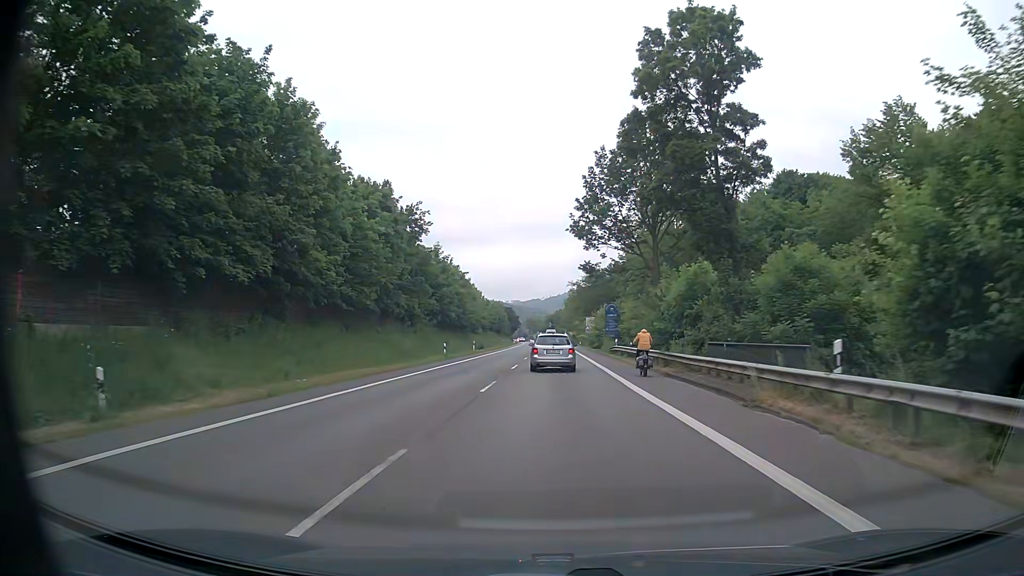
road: primary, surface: asphalt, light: Day
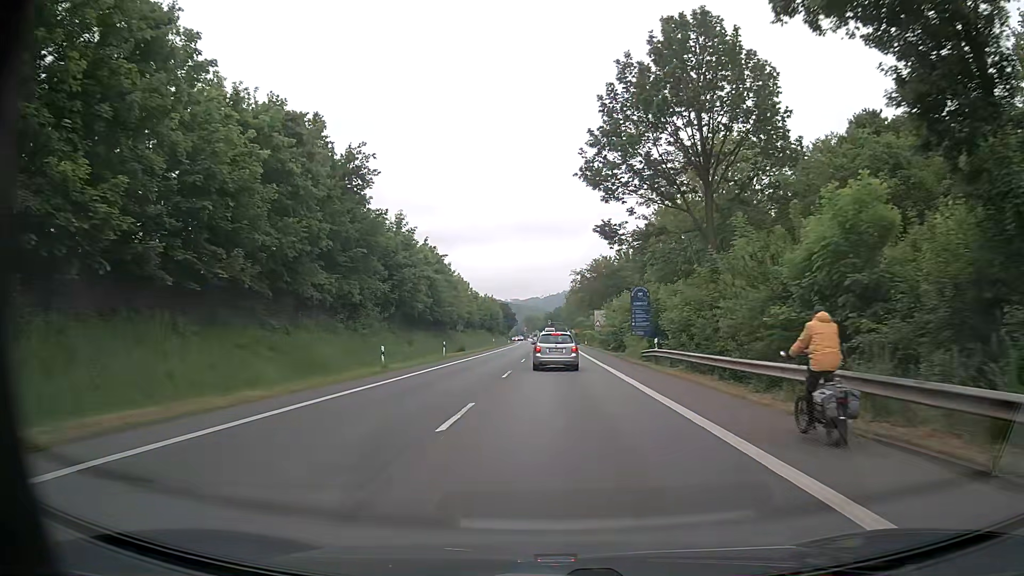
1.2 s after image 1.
(0.0, +19.1) m; 0°
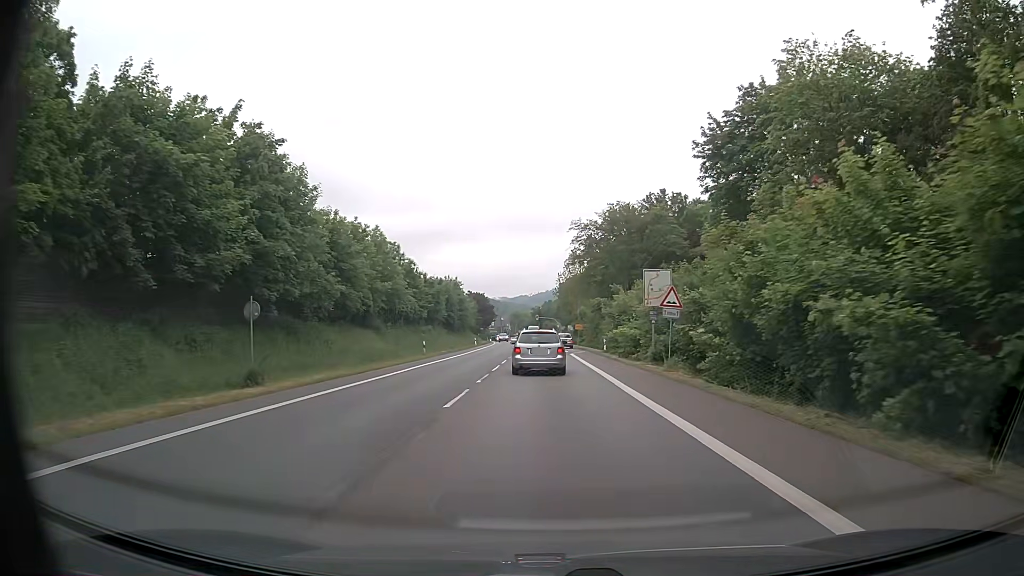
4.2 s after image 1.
(+0.2, +45.8) m; +1°
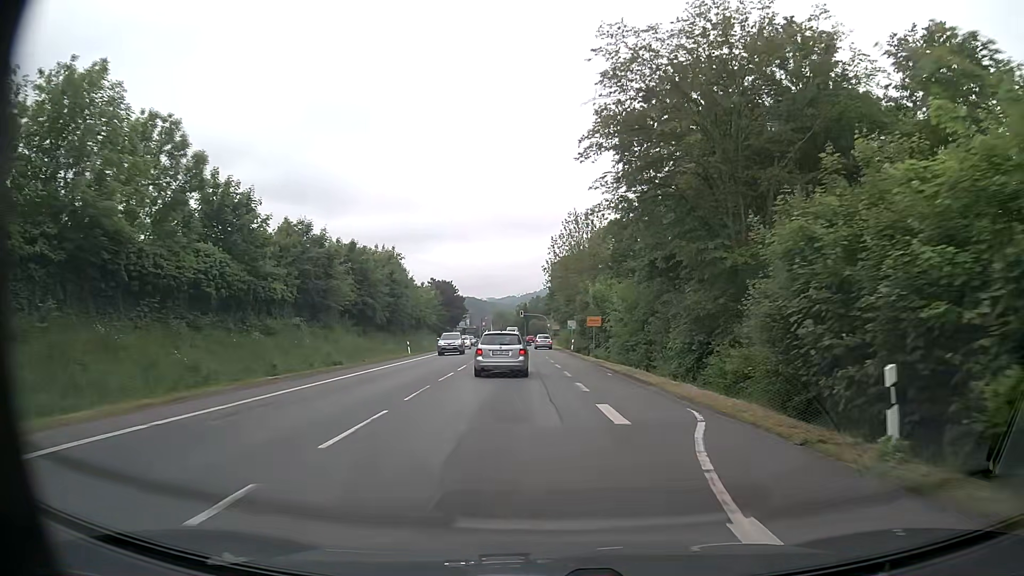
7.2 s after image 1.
(-0.1, +41.1) m; +1°
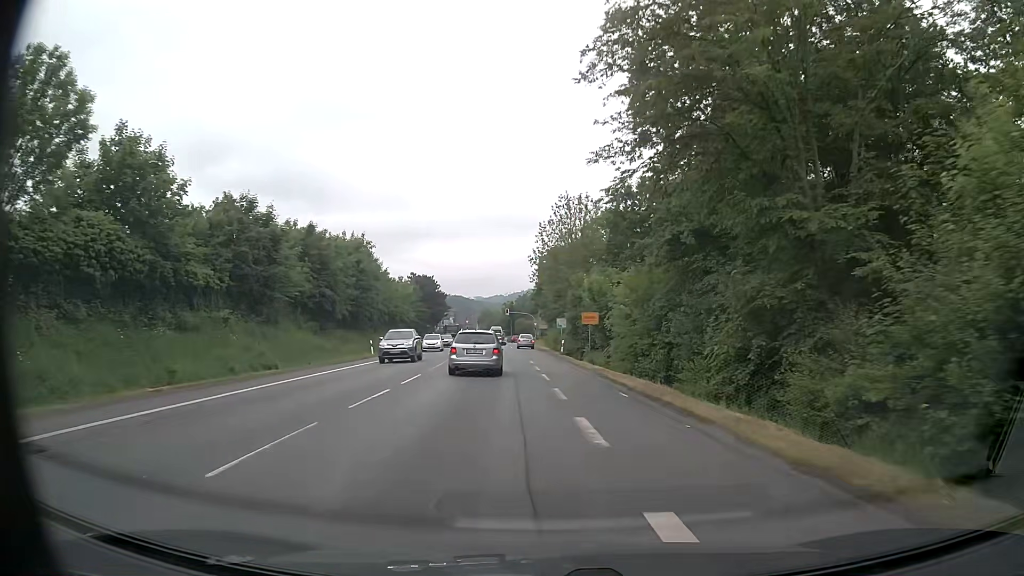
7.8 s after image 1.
(+0.1, +8.0) m; +1°
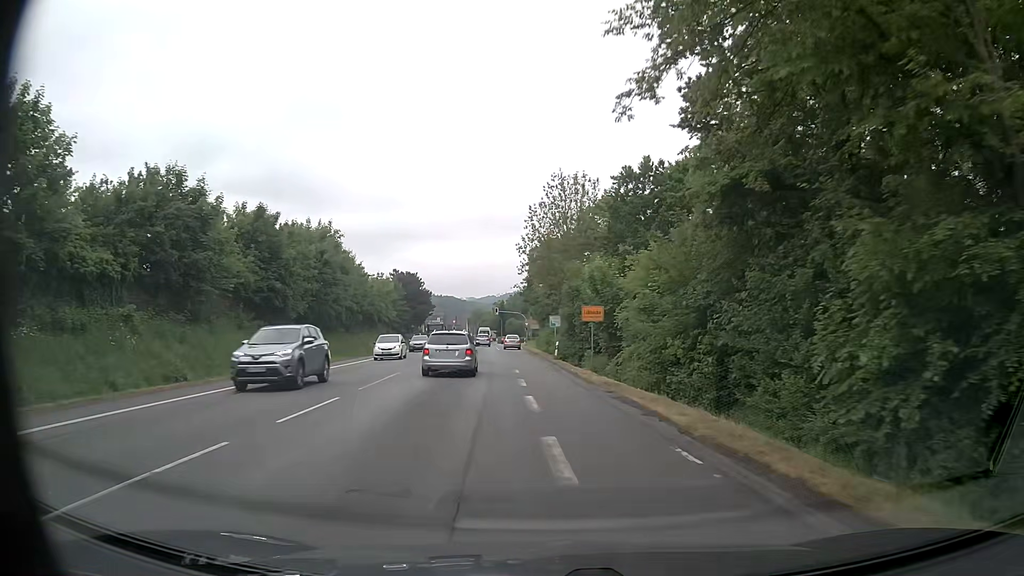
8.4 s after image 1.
(+0.1, +8.1) m; +1°
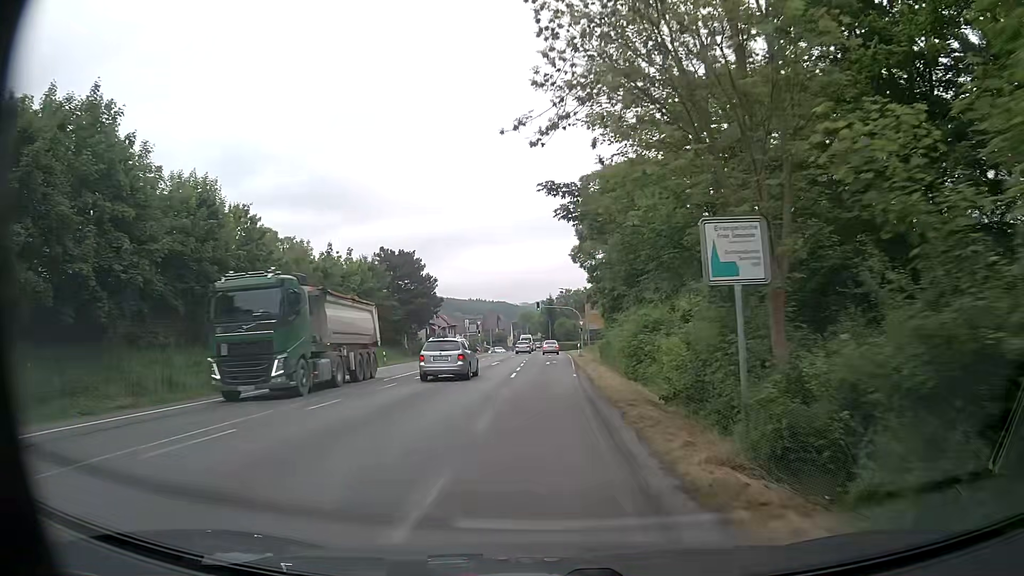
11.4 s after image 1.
(-0.8, +38.4) m; -4°
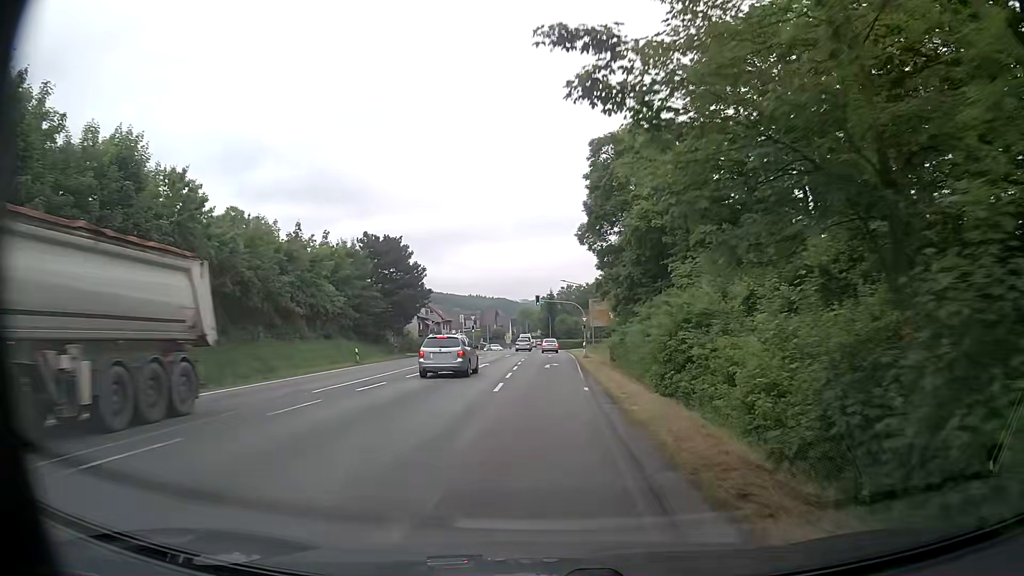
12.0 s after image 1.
(-0.1, +7.8) m; 0°
